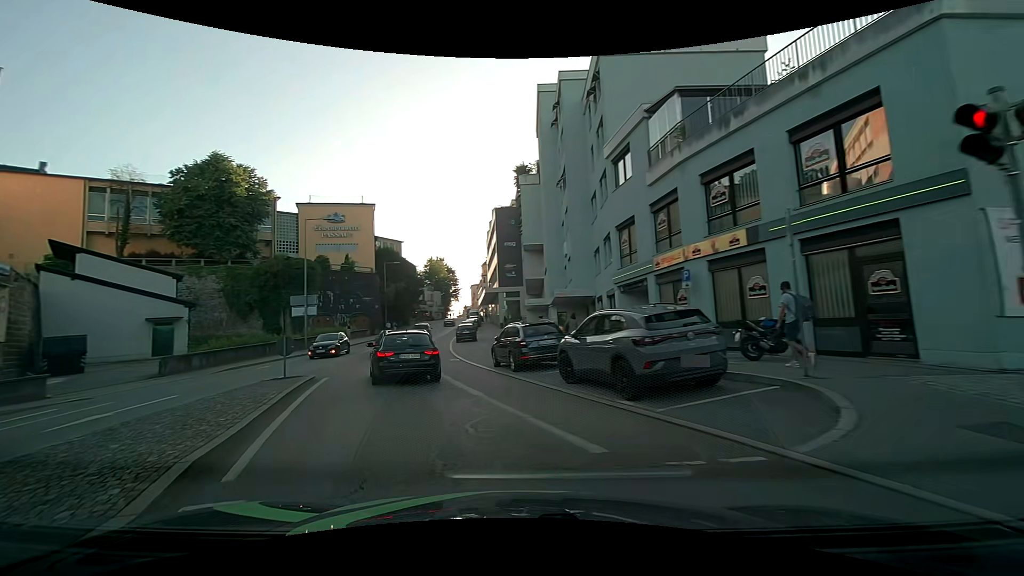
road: tertiary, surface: asphalt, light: Day
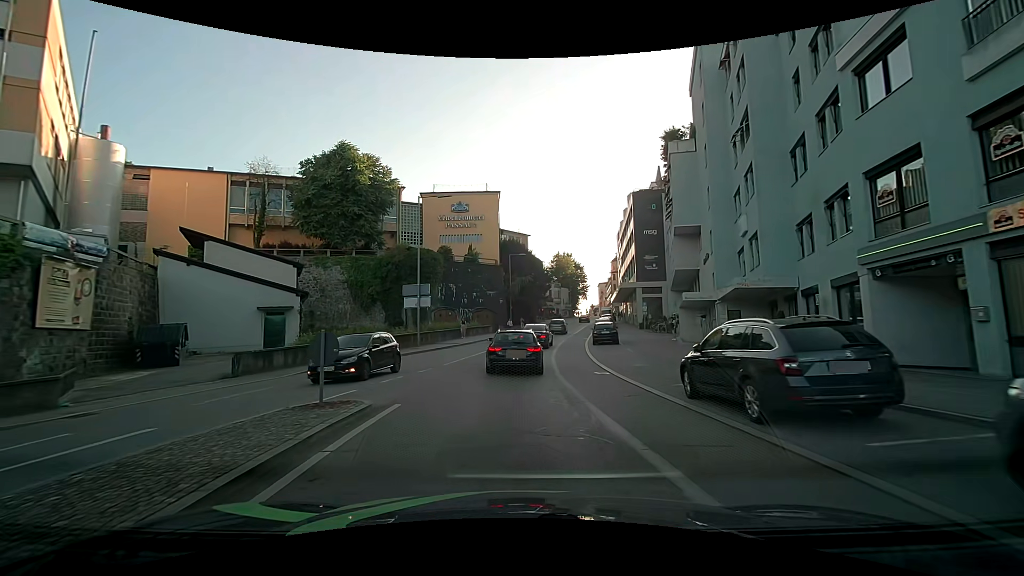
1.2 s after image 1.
(-1.3, +7.7) m; -14°
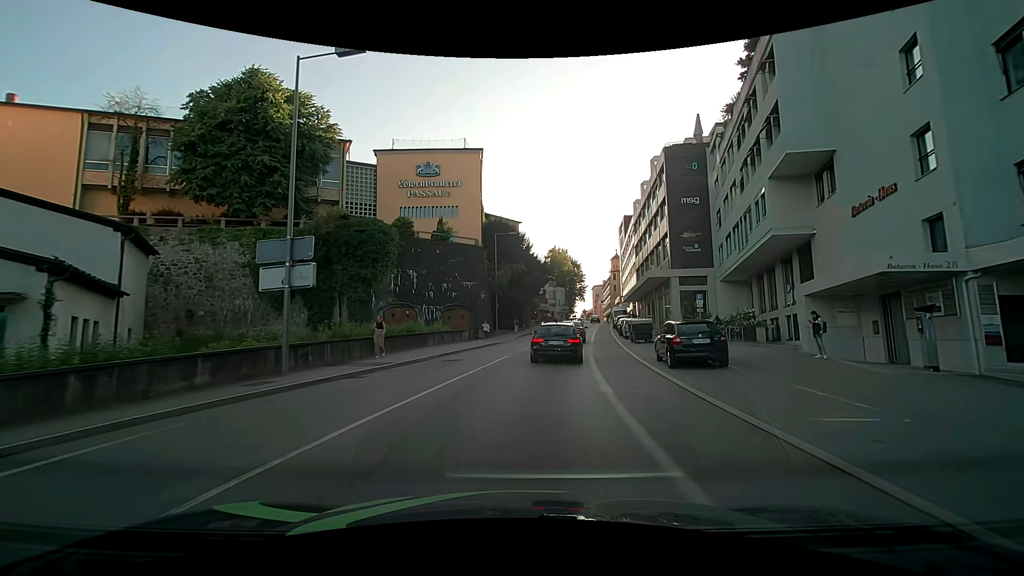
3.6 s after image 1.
(-0.3, +18.3) m; +2°
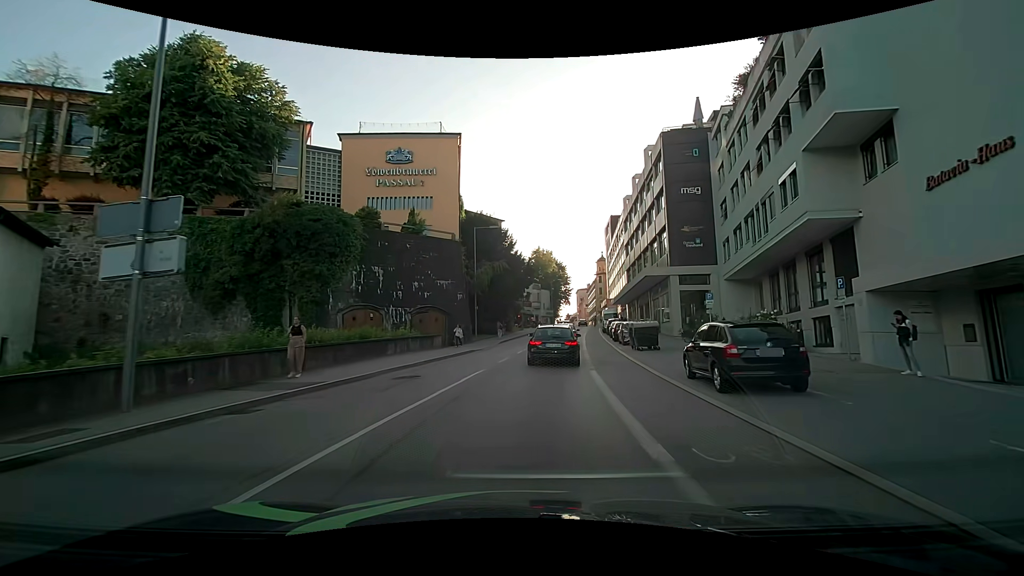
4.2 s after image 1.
(-0.1, +5.2) m; 0°
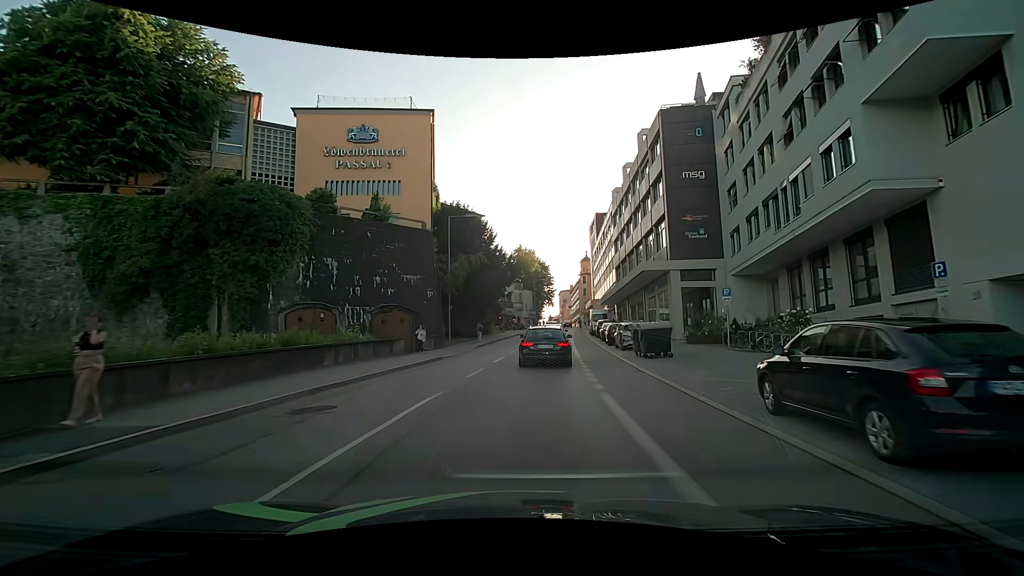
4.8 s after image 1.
(+0.1, +5.3) m; +2°
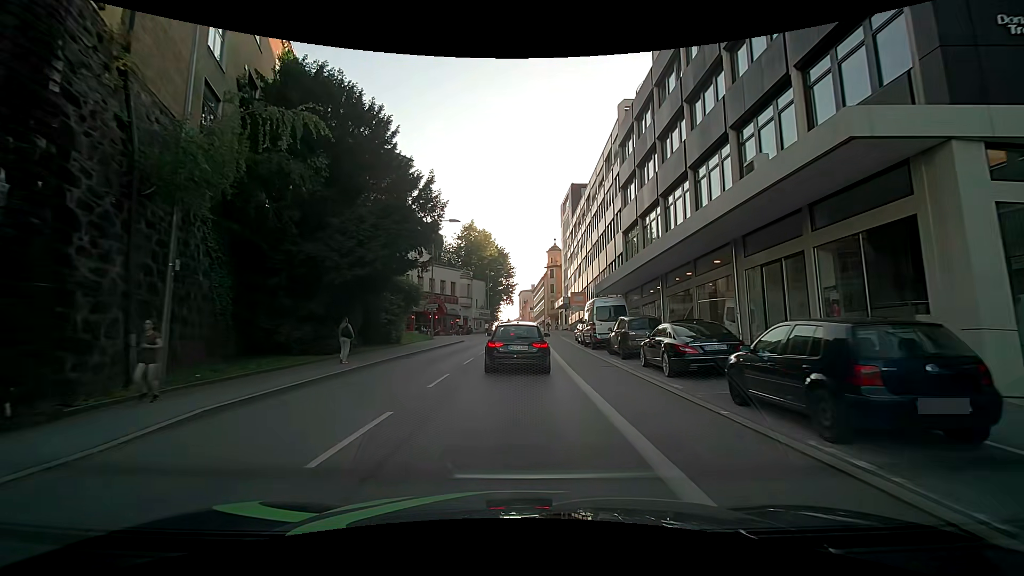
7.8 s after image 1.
(+1.7, +26.8) m; +5°
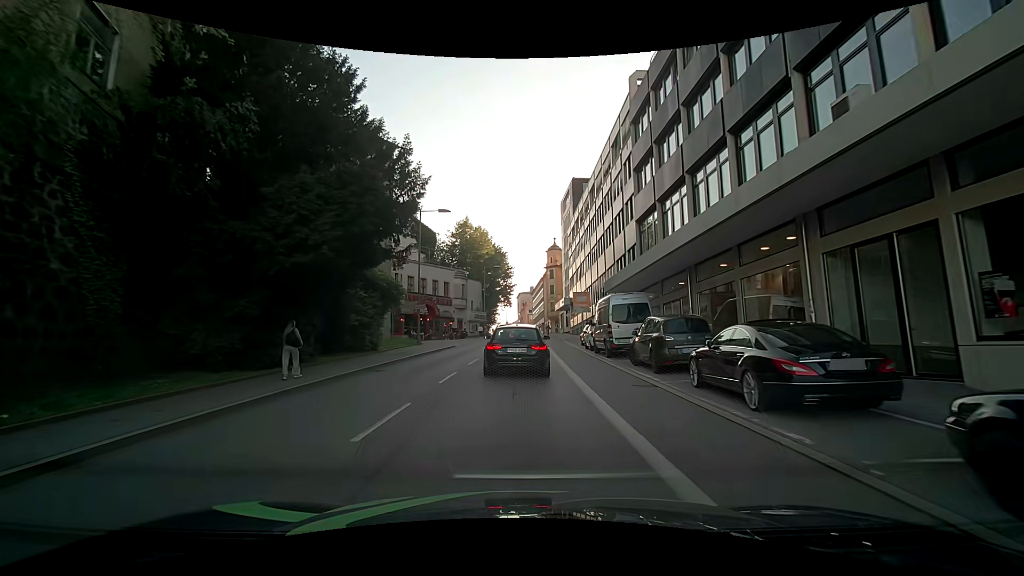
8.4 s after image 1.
(0.0, +4.7) m; 0°
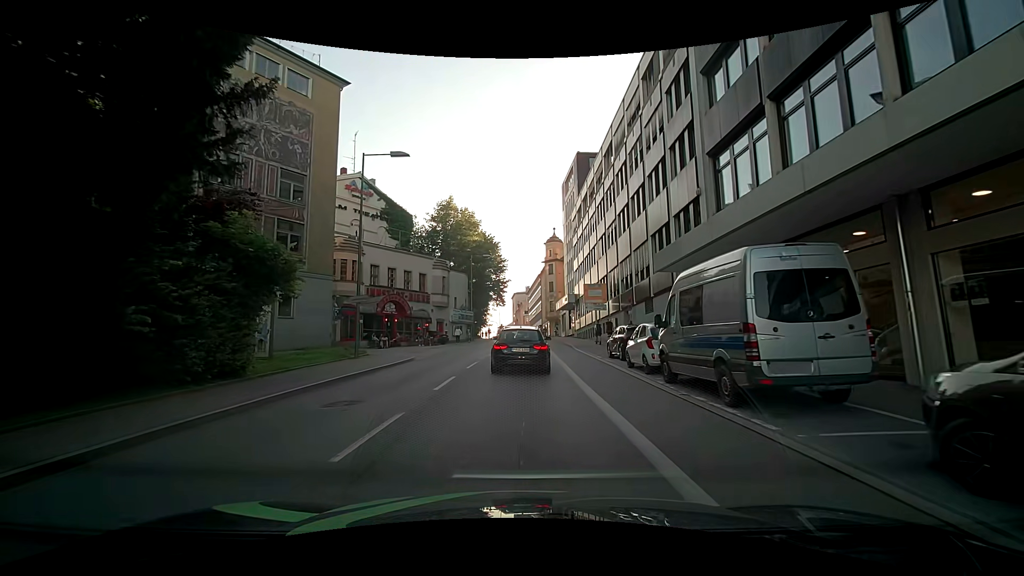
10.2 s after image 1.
(0.0, +12.7) m; -2°
(0, +10) (+1, +20) (+1, +30) (+2, +40) (+3, +50) (+3, +60) (+4, +70) (+4, +80) (+4, +90) (+4, +100) m
